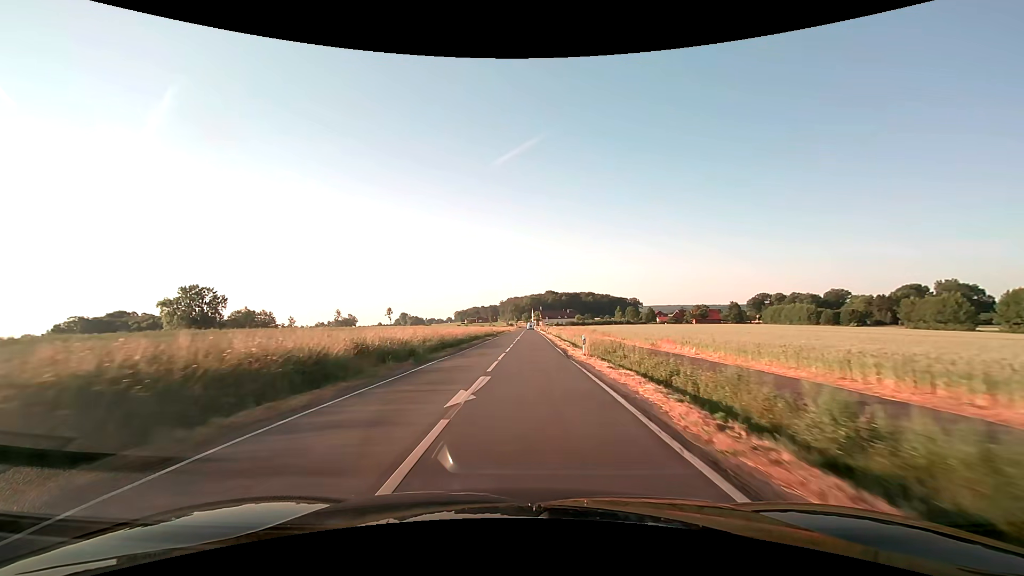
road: secondary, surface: asphalt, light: Day
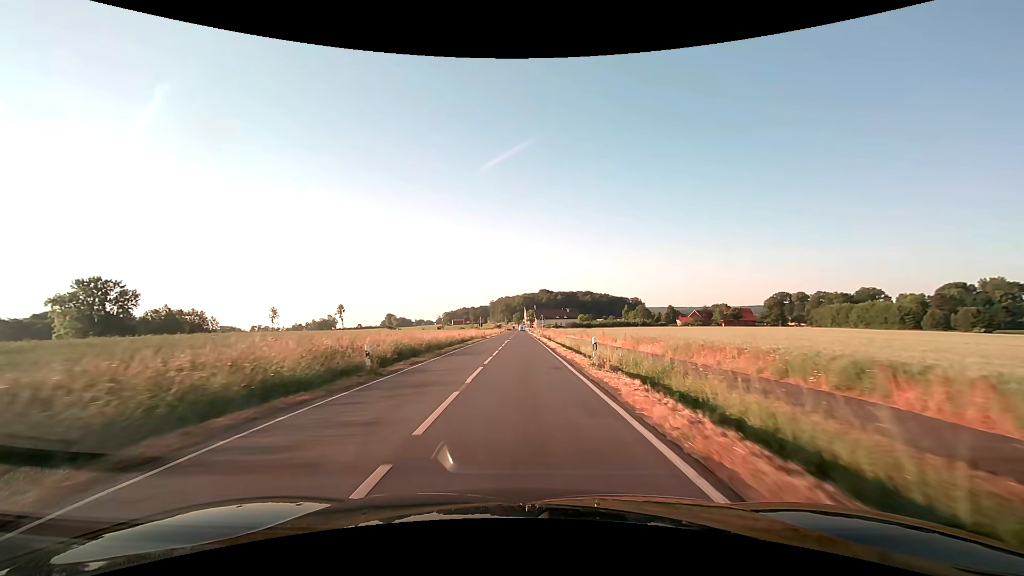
(+0.7, +54.6) m; +1°
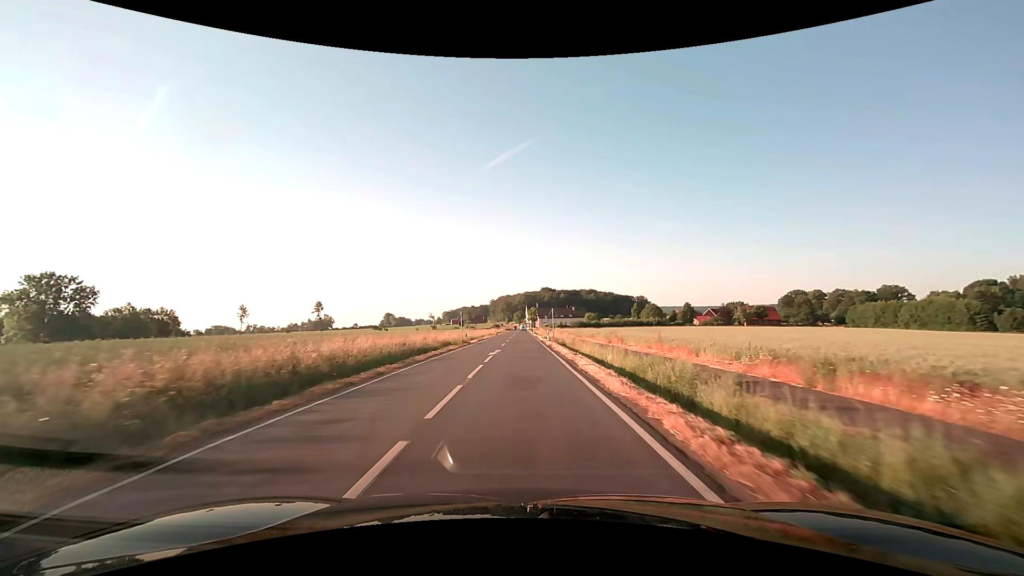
(0.0, +21.8) m; 0°
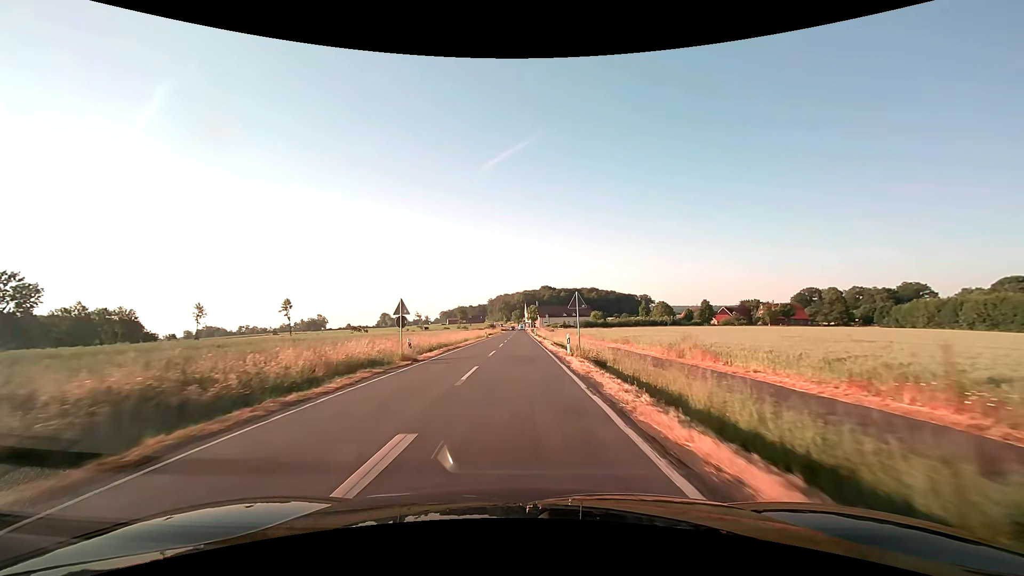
(0.0, +21.8) m; 0°
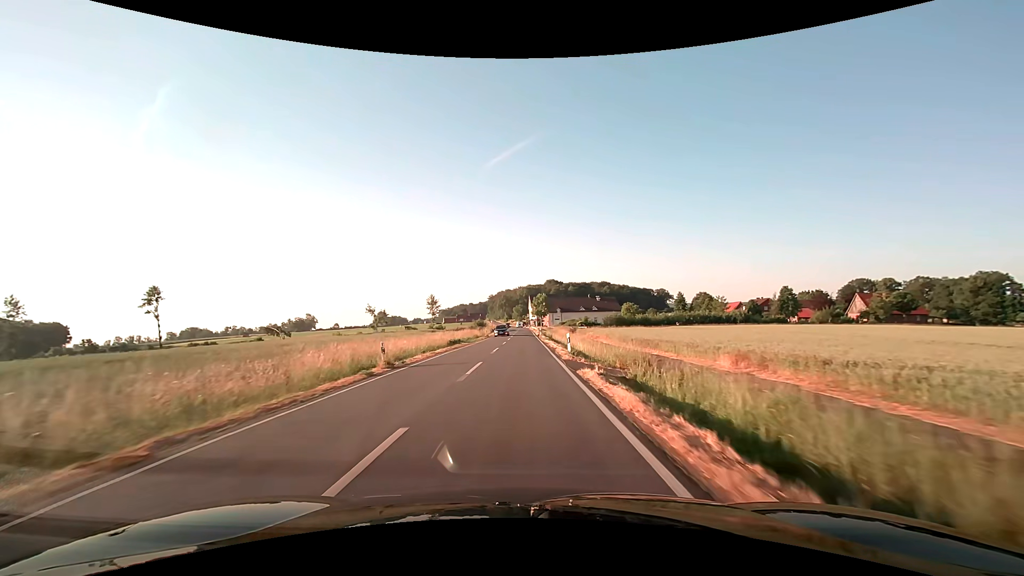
(-0.3, +54.6) m; 0°
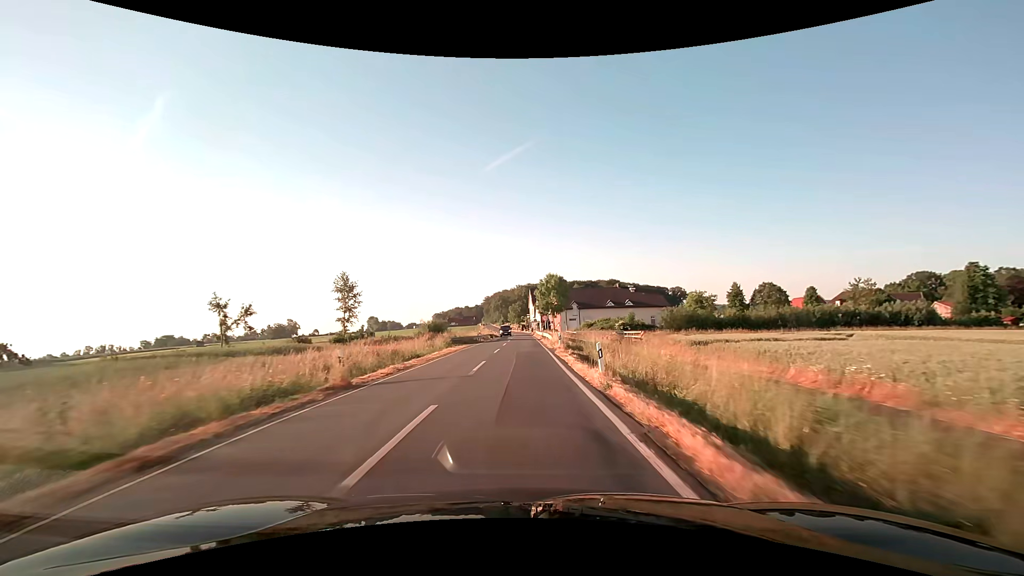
(0.0, +54.7) m; 0°
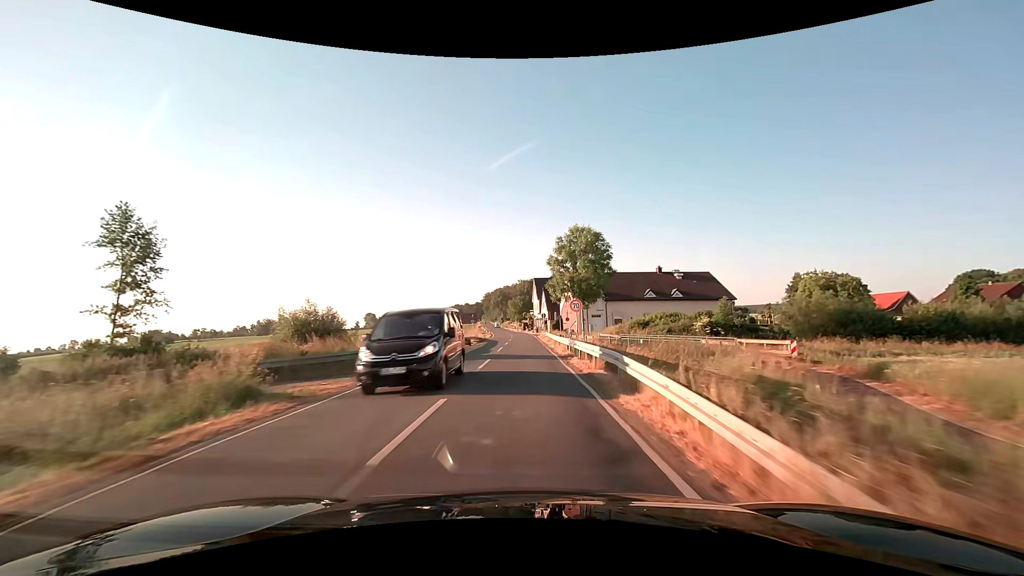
(0.0, +32.8) m; 0°
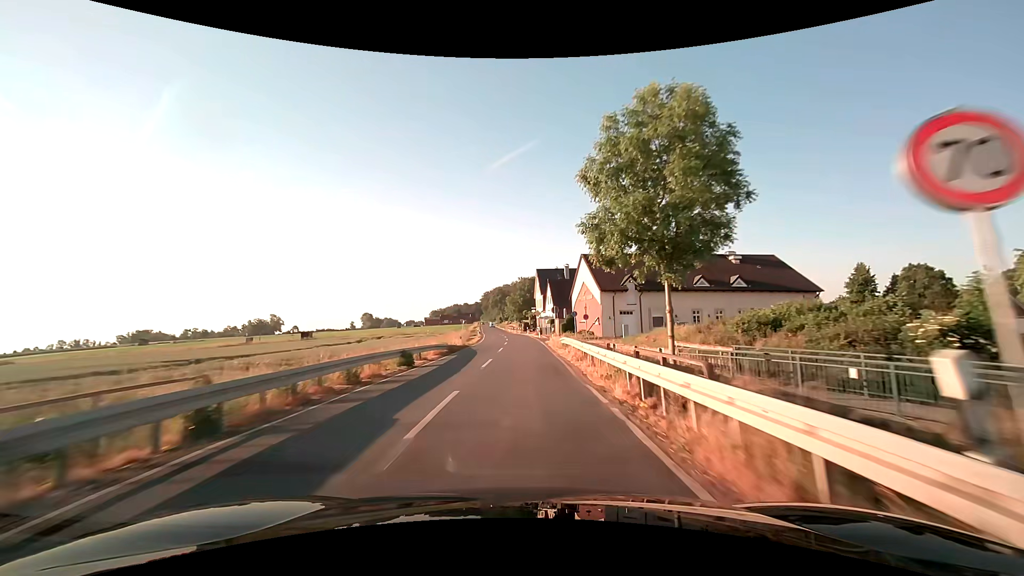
(0.0, +21.8) m; 0°
(0, +10) (0, +20) (0, +30) (0, +40) (0, +50) (-1, +60) (-1, +70) (-2, +80) (-3, +90) (-4, +100) m
